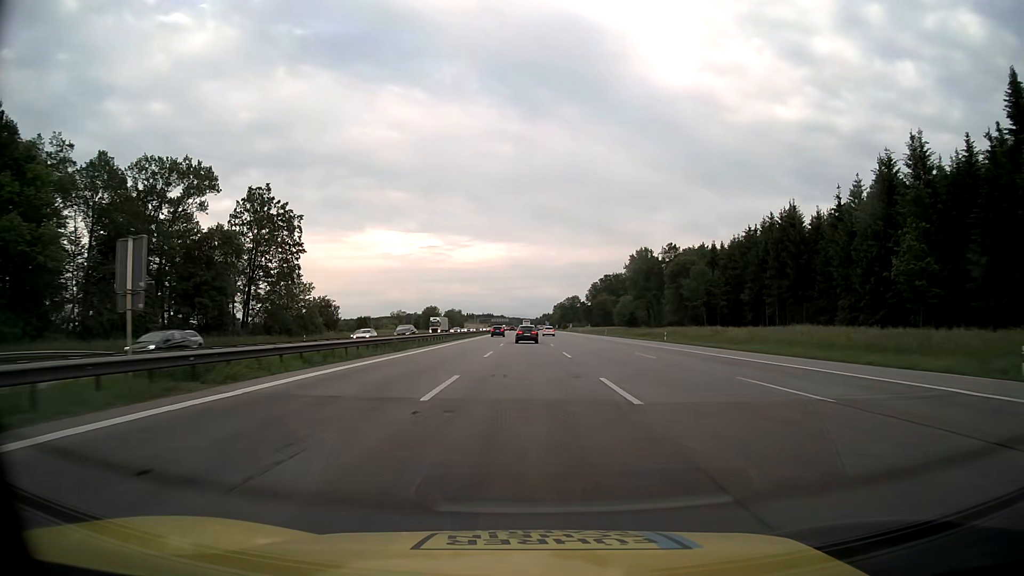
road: motorway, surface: asphalt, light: Day
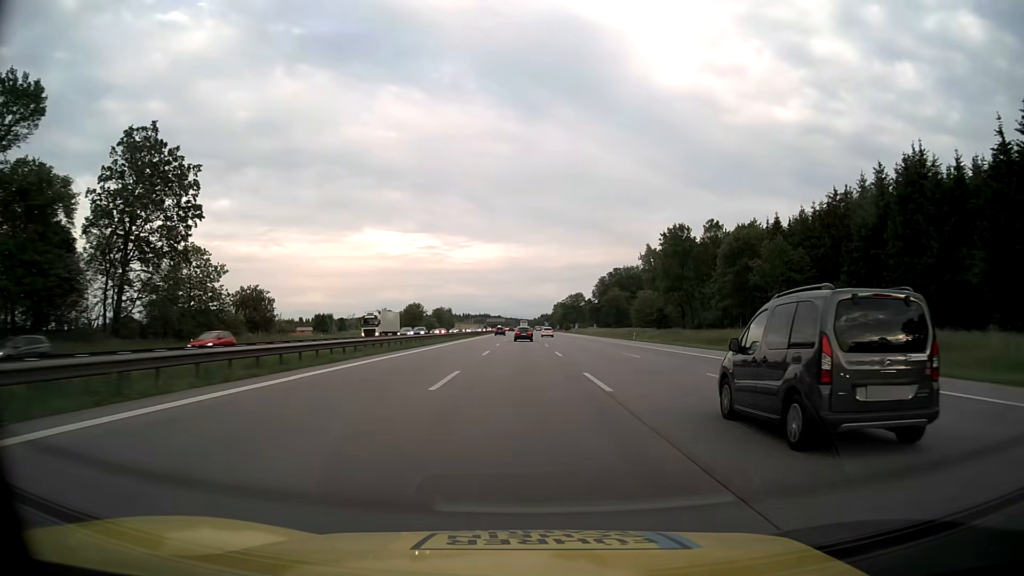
(0.0, +33.6) m; 0°
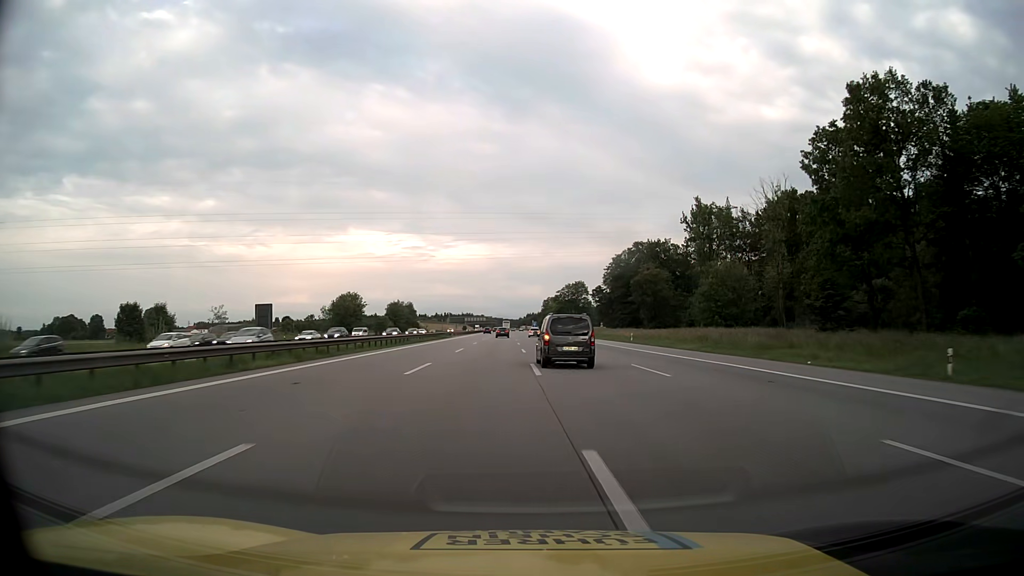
(+0.4, +67.1) m; +1°
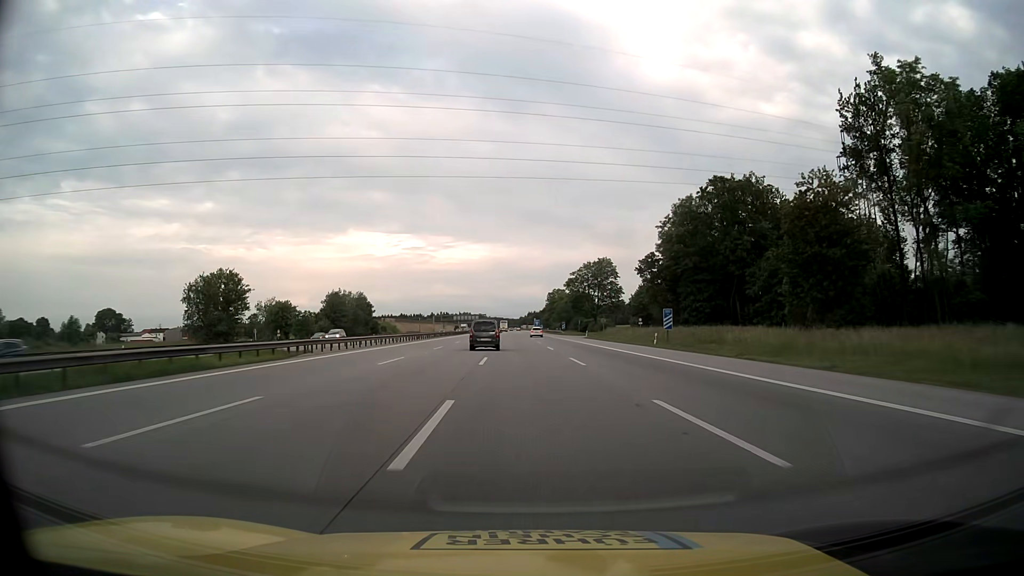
(+0.3, +67.0) m; 0°
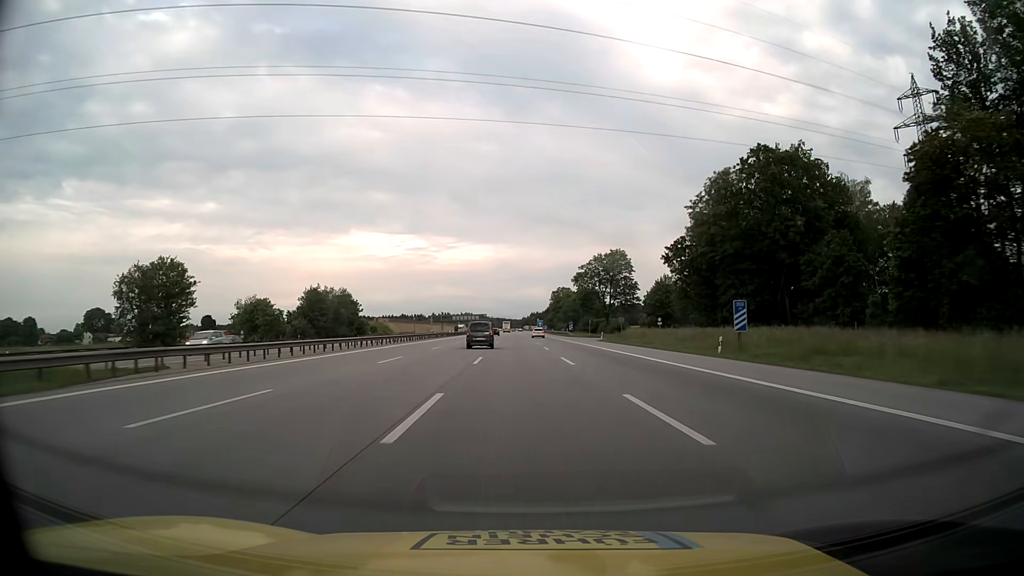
(0.0, +16.8) m; 0°
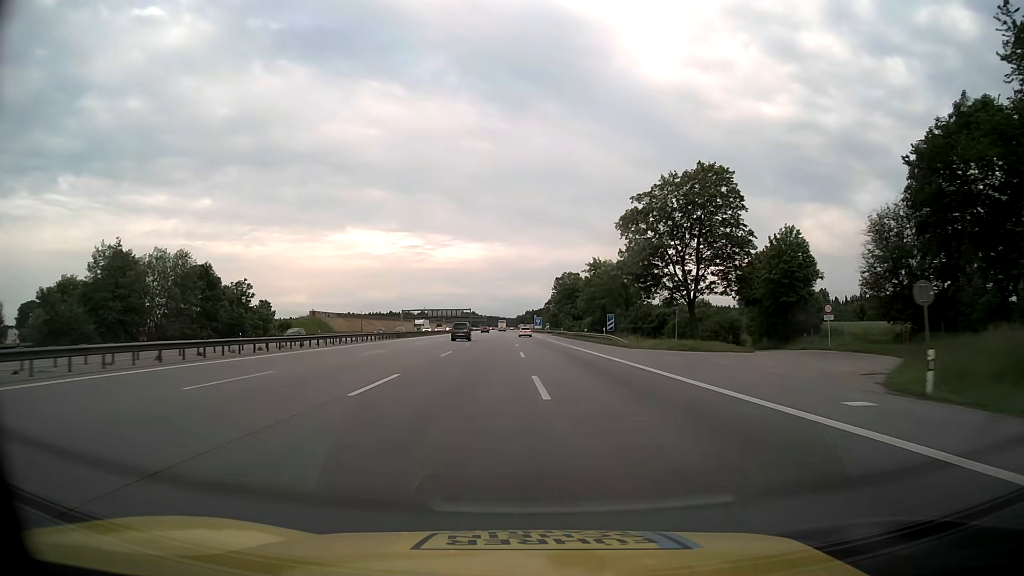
(0.0, +67.0) m; 0°
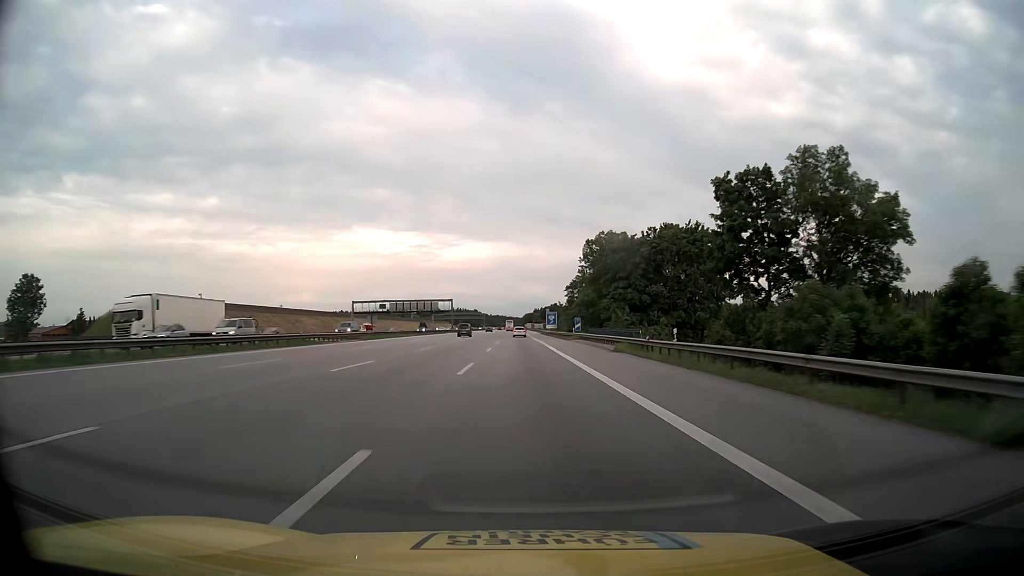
(-0.1, +83.8) m; -1°
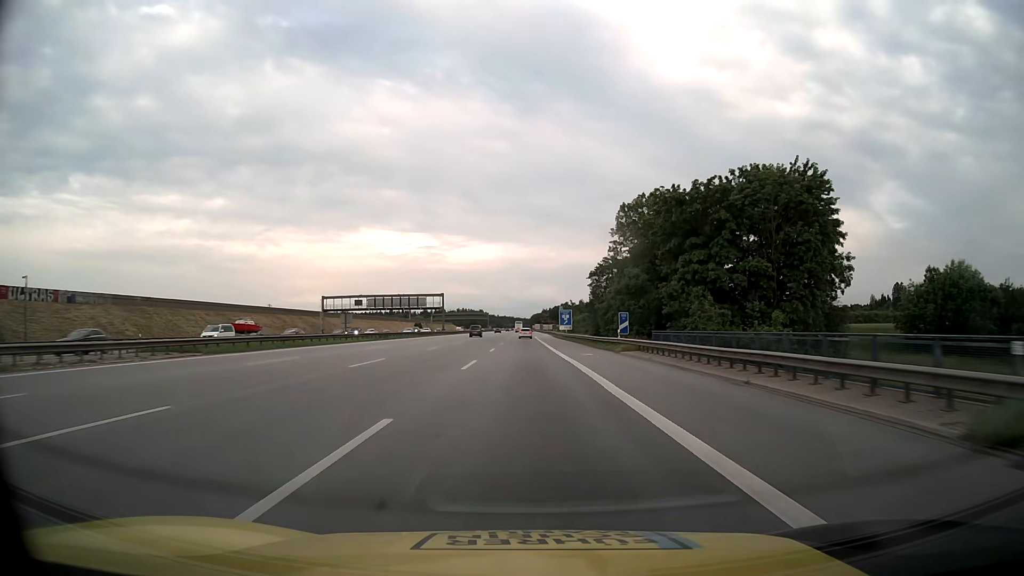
(-0.2, +33.5) m; -1°
(0, +10) (0, +20) (0, +30) (0, +40) (0, +50) (0, +60) (0, +70) (0, +80) (0, +90) (0, +100) m
